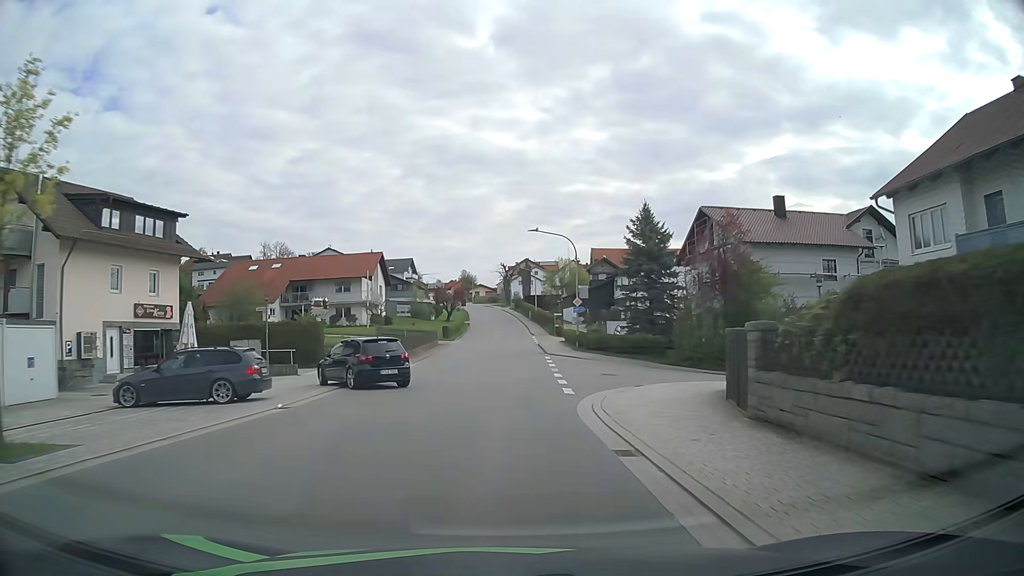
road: tertiary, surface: asphalt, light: Day
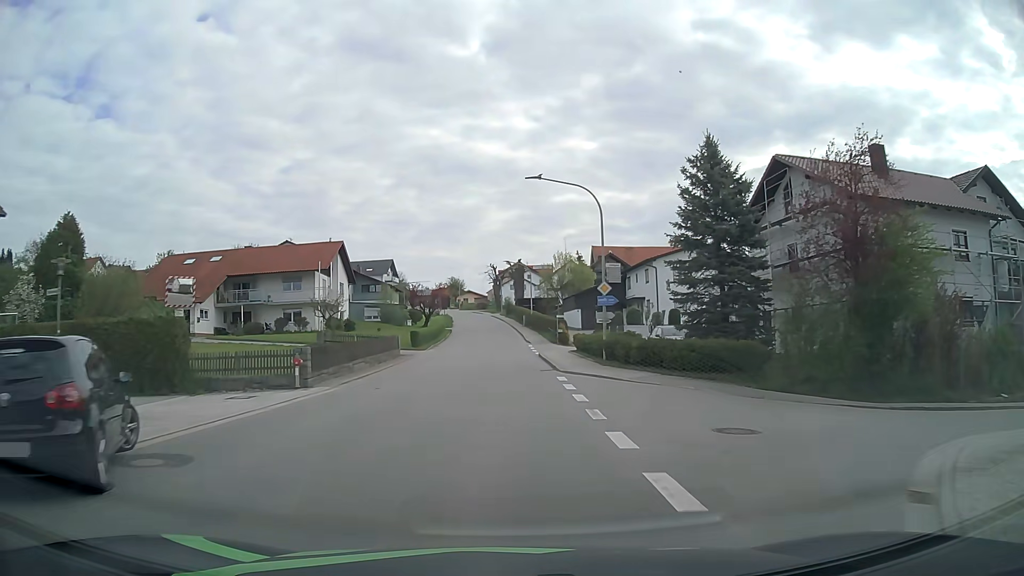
(0.0, +15.1) m; 0°
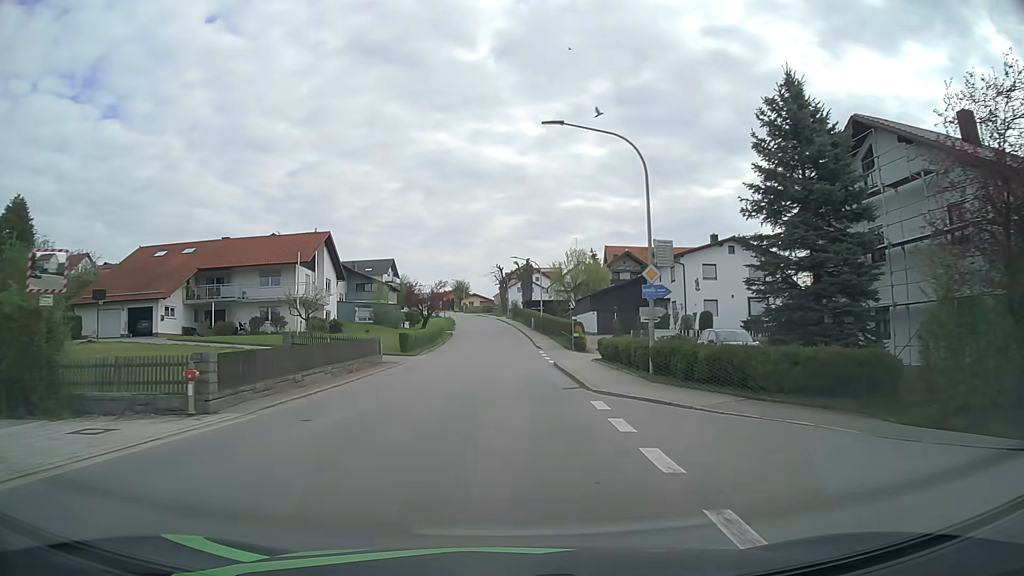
(-0.1, +7.5) m; -1°
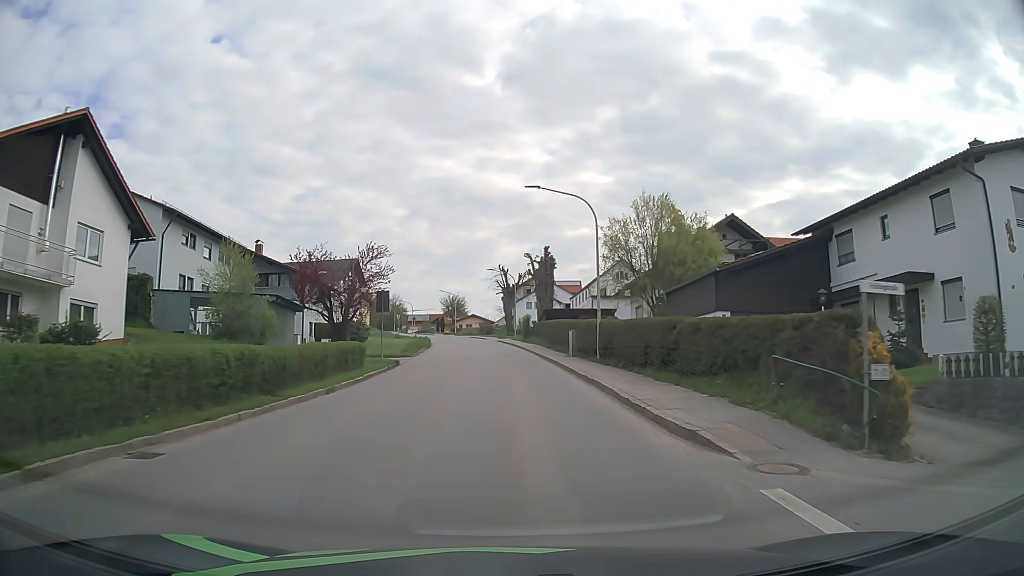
(-0.2, +36.9) m; 0°
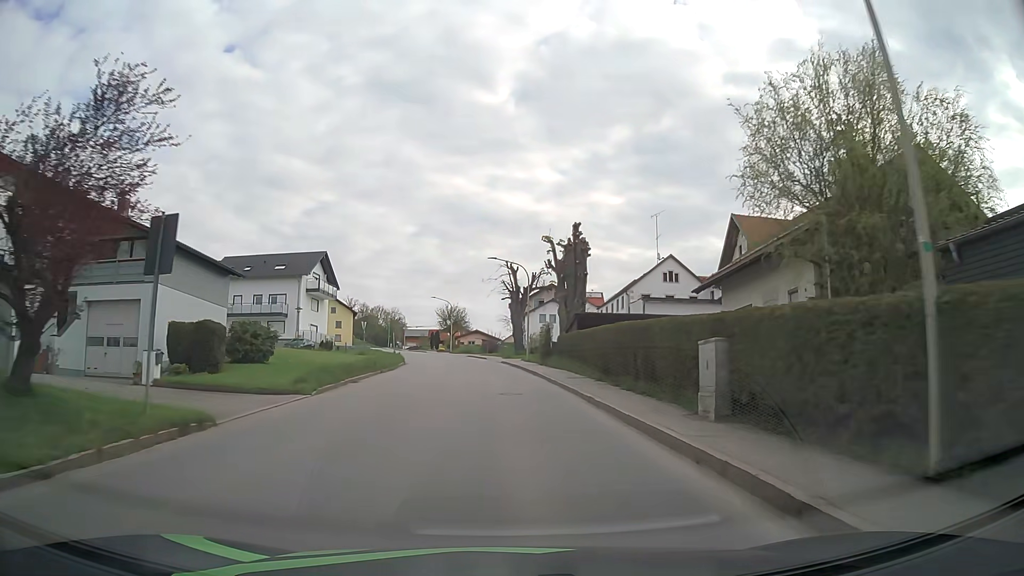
(0.0, +21.8) m; 0°
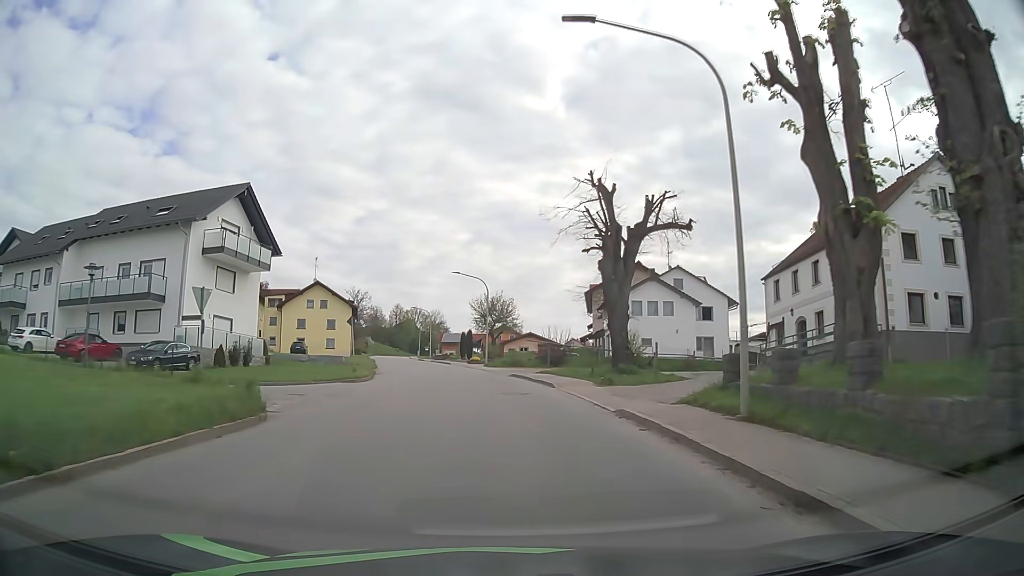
(-1.5, +36.6) m; -5°
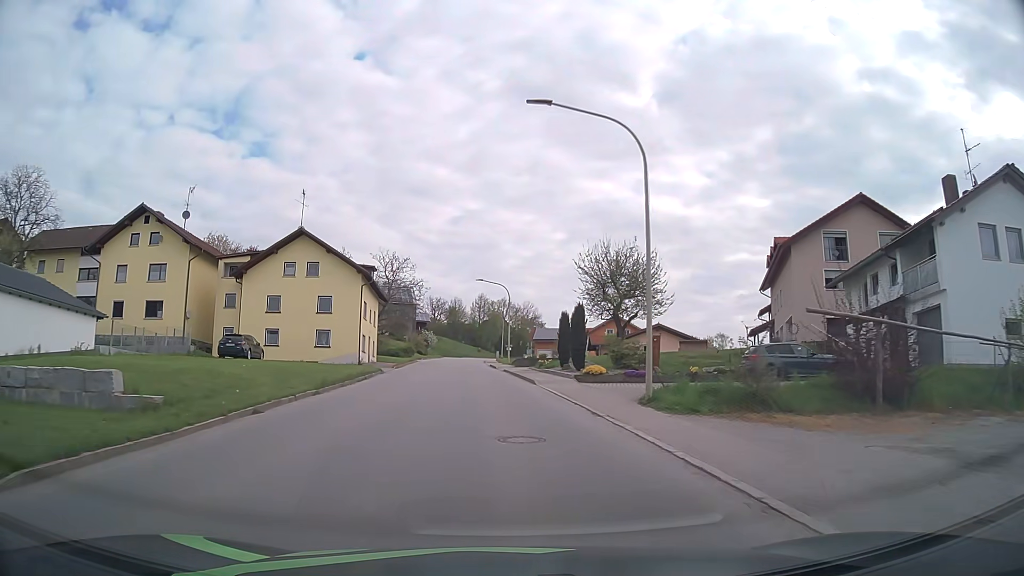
(-2.4, +37.5) m; -8°
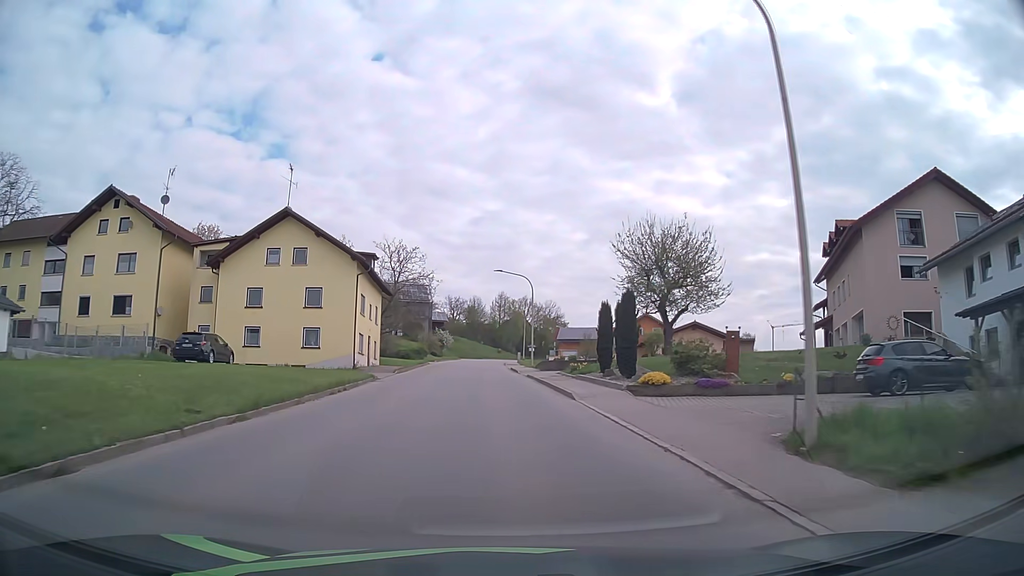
(-0.1, +7.6) m; -2°
(0, +10) (-1, +20) (-1, +30) (-2, +40) (-2, +50) (-2, +60) (-3, +70) (-2, +80) (-2, +90) (-1, +100) m
